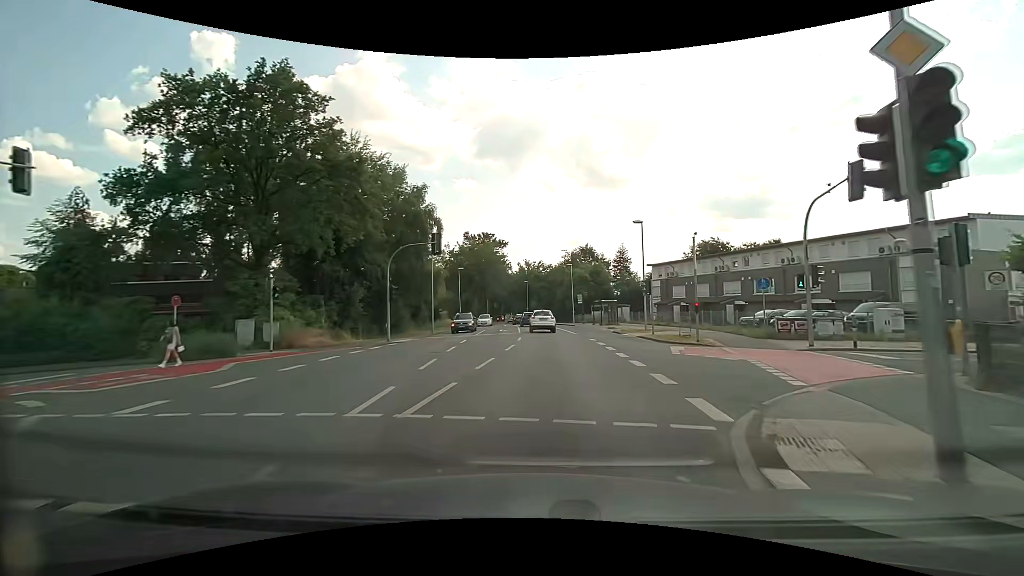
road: tertiary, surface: asphalt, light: Day
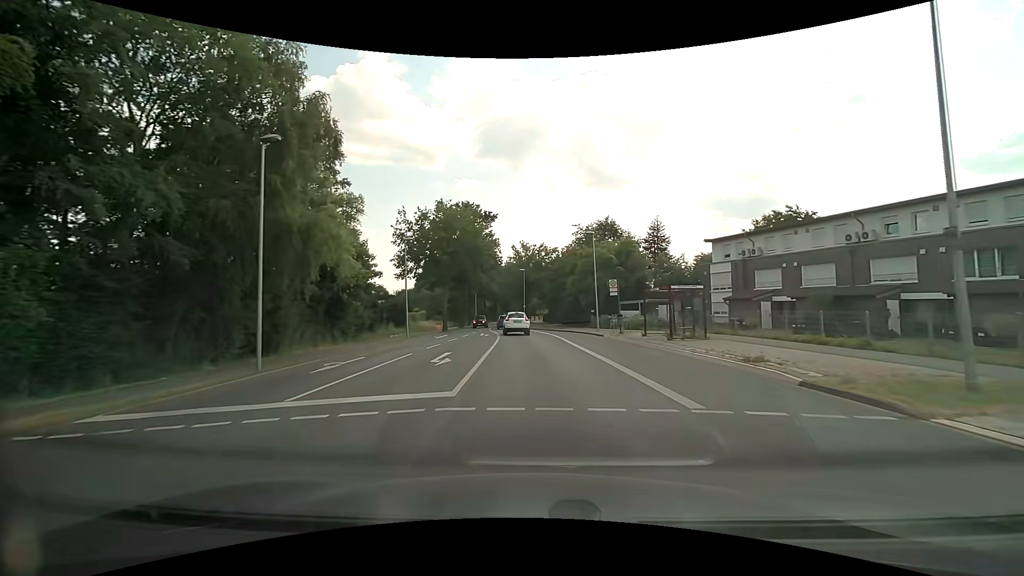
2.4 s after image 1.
(+0.6, +25.8) m; 0°
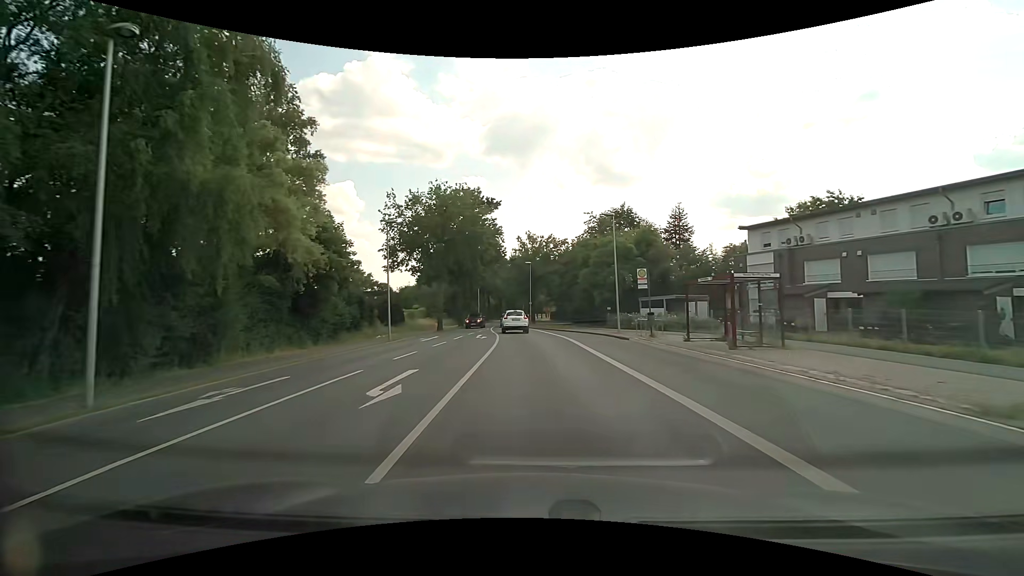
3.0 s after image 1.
(0.0, +6.4) m; -1°
(0, +10) (0, +20) (-1, +30) (-2, +40) (-2, +50) (-3, +60) (-3, +70) (-4, +80) (-4, +90) (-4, +100) m
